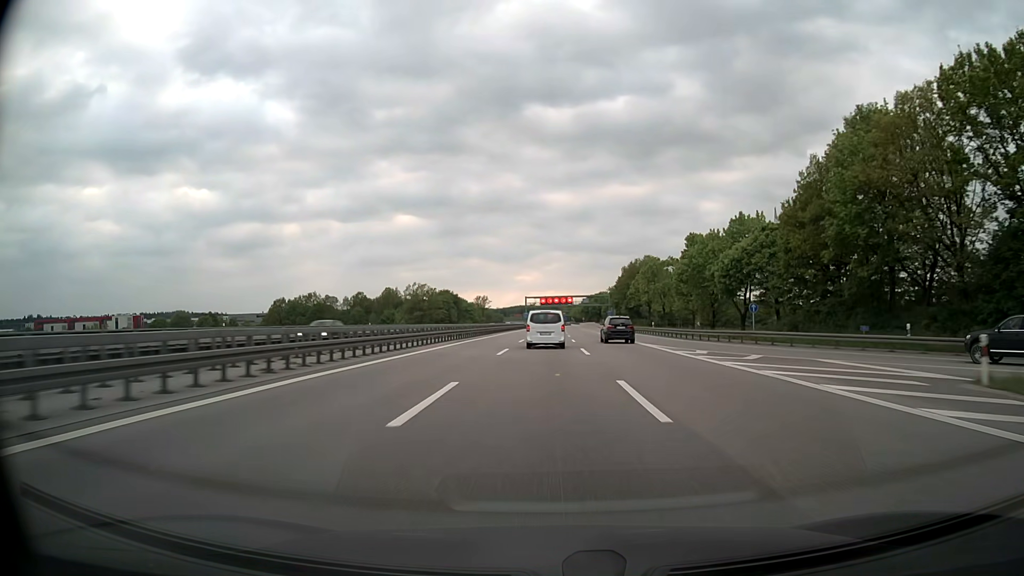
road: motorway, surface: asphalt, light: Day
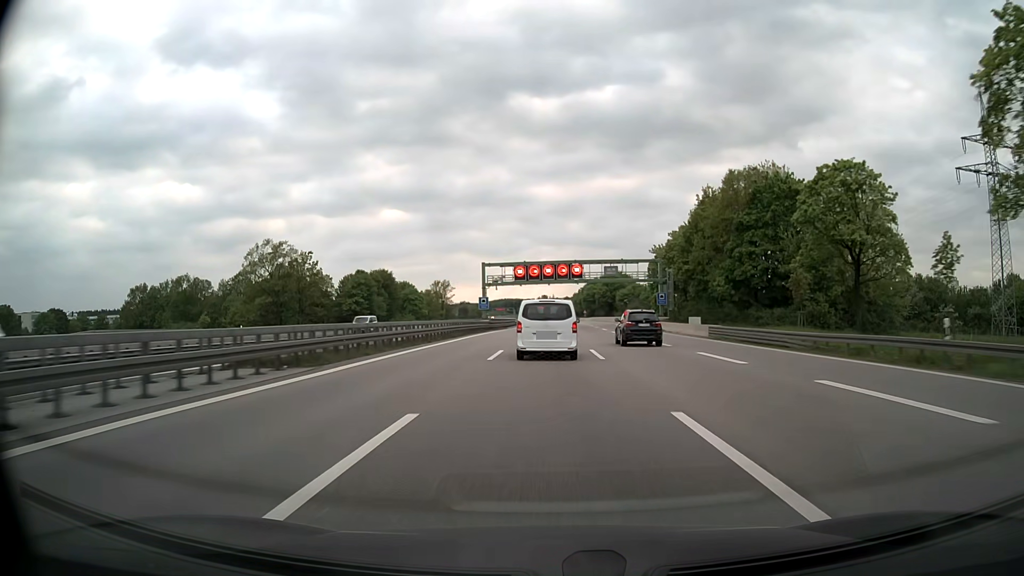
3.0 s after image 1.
(+0.8, +95.2) m; +1°
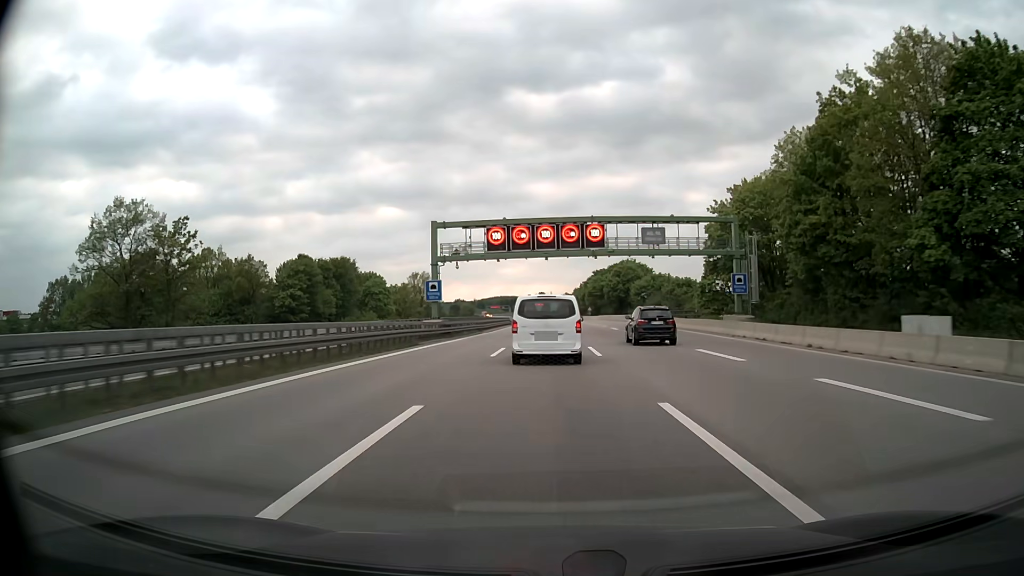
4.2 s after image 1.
(+0.1, +35.7) m; 0°
(0, +10) (0, +20) (0, +30) (0, +40) (0, +50) (0, +60) (0, +70) (0, +80) (0, +90) (0, +100) m
